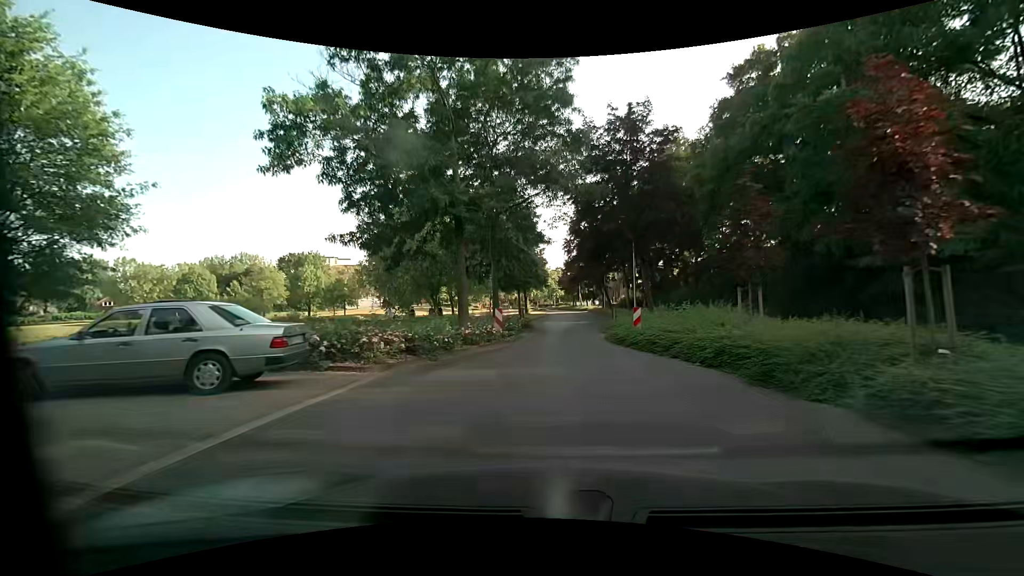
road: unclassified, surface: asphalt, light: Day
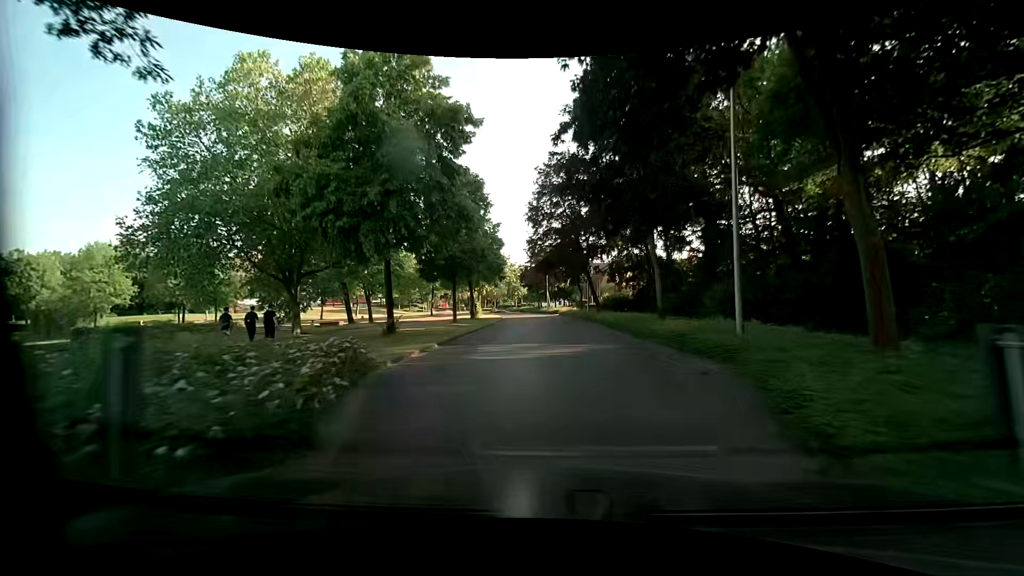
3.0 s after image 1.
(+1.0, +24.6) m; +3°
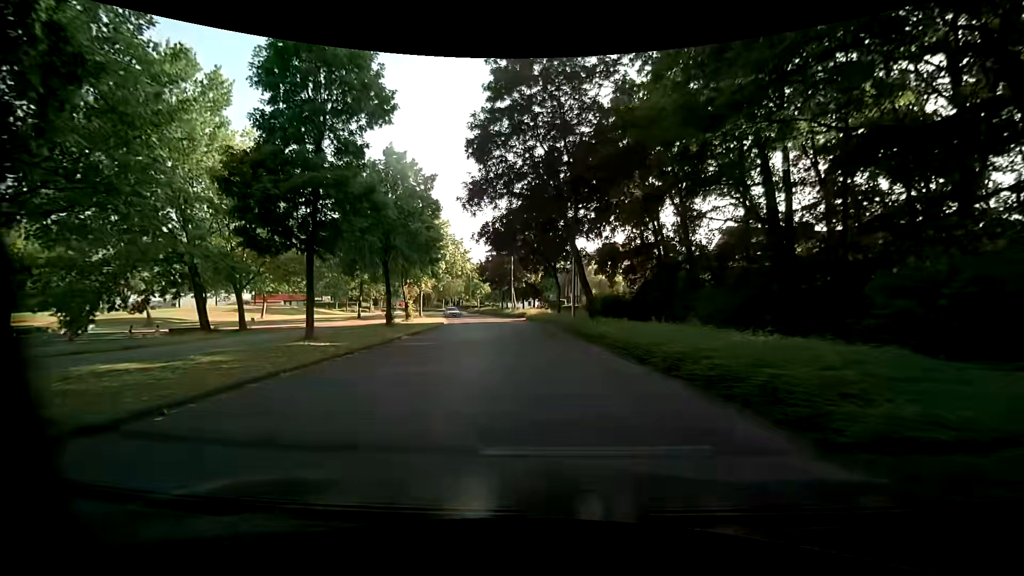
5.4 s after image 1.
(+1.2, +19.7) m; +5°
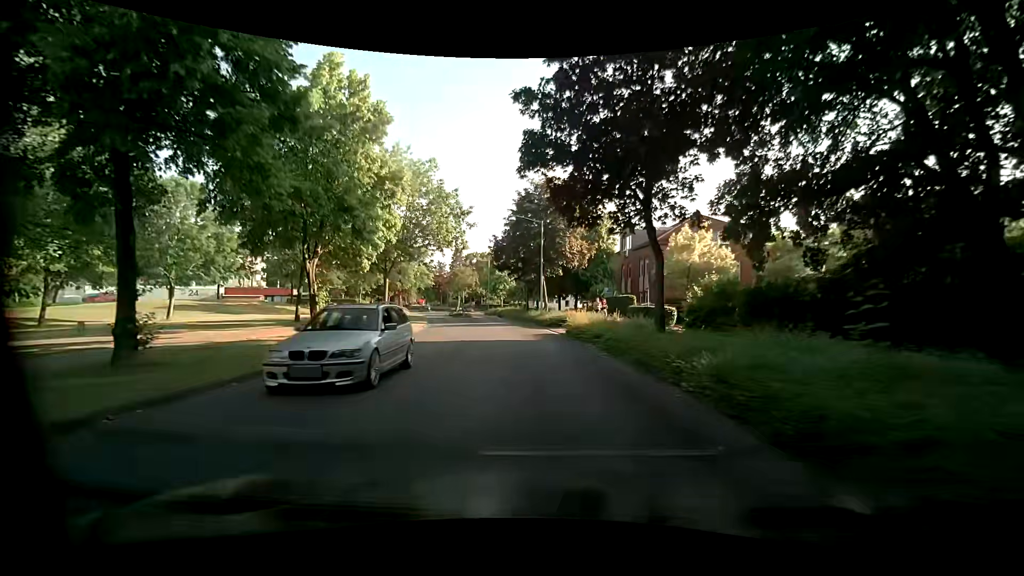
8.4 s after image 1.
(-1.2, +24.6) m; -4°
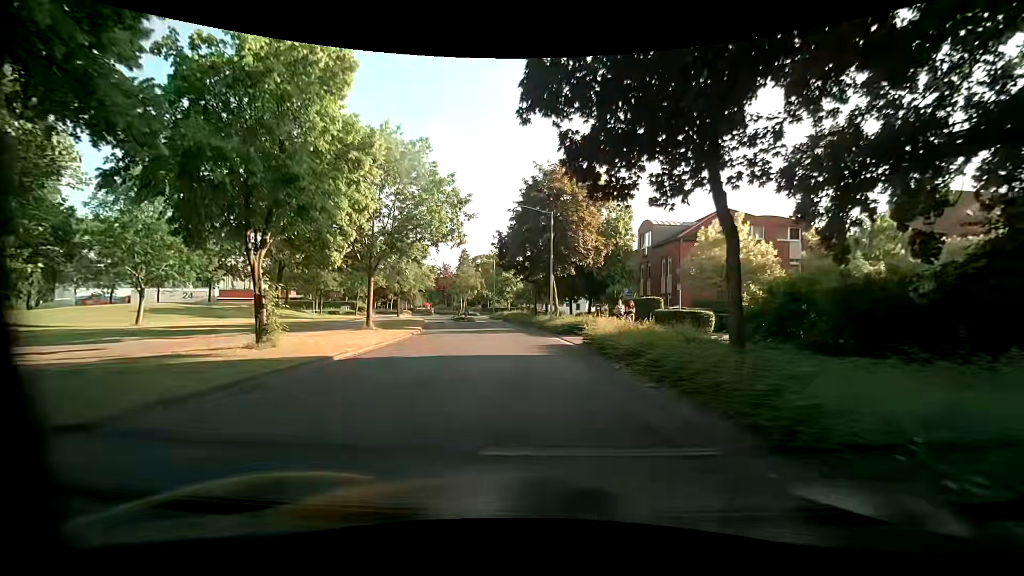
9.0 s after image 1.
(0.0, +4.9) m; -1°
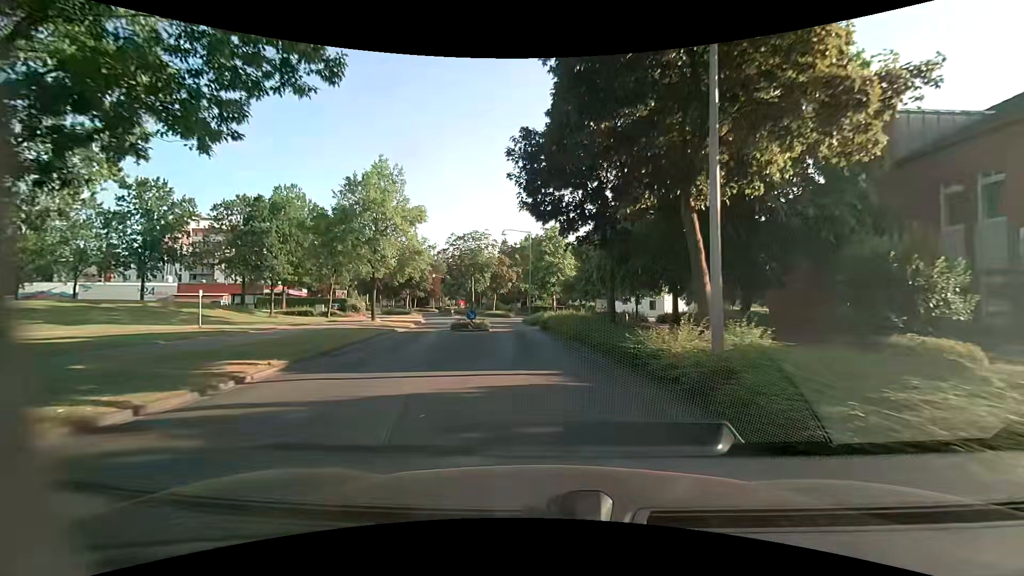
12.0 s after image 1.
(-1.3, +24.6) m; -6°
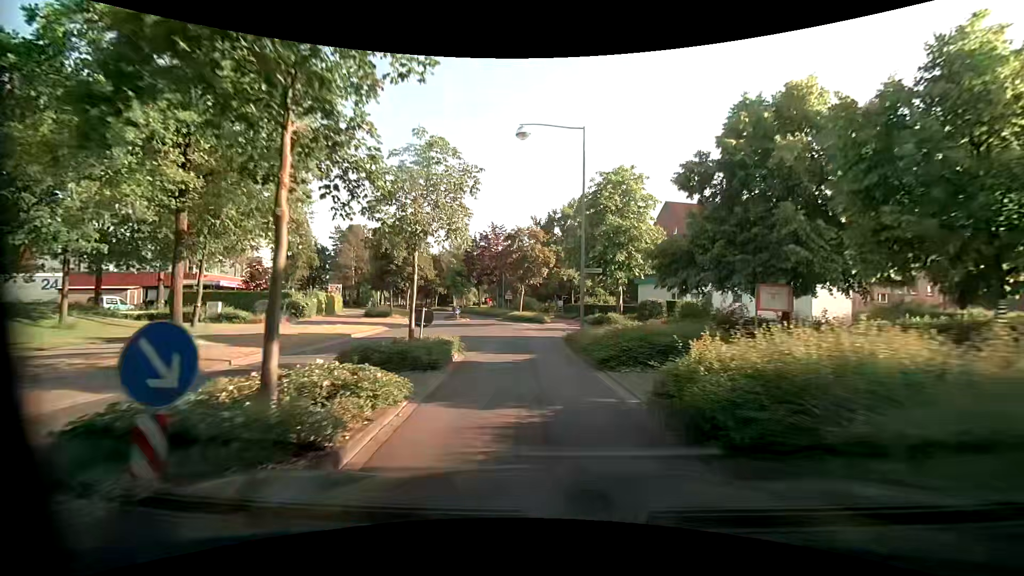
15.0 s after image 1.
(-0.9, +24.5) m; -3°
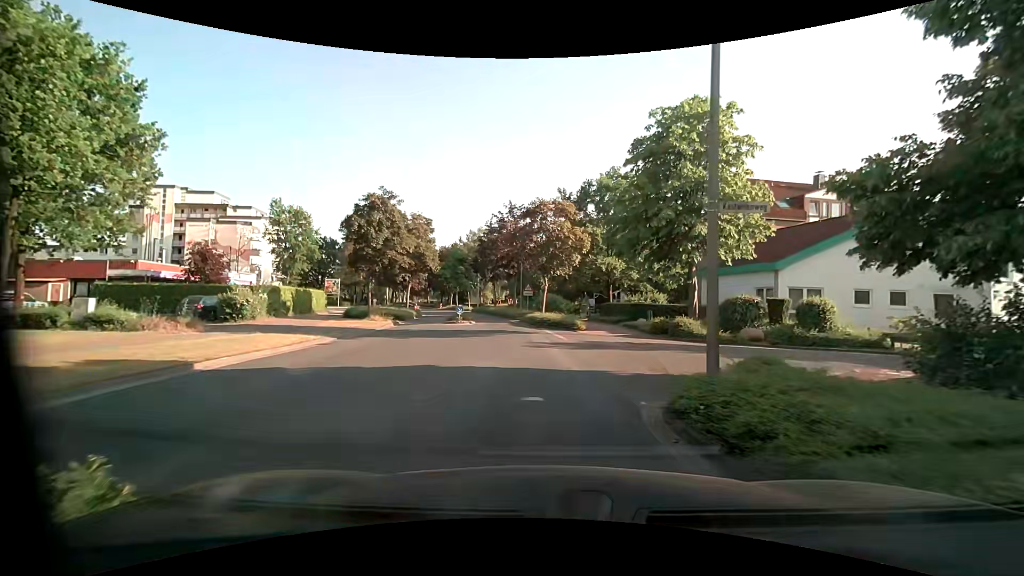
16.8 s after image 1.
(-0.6, +11.0) m; -4°
